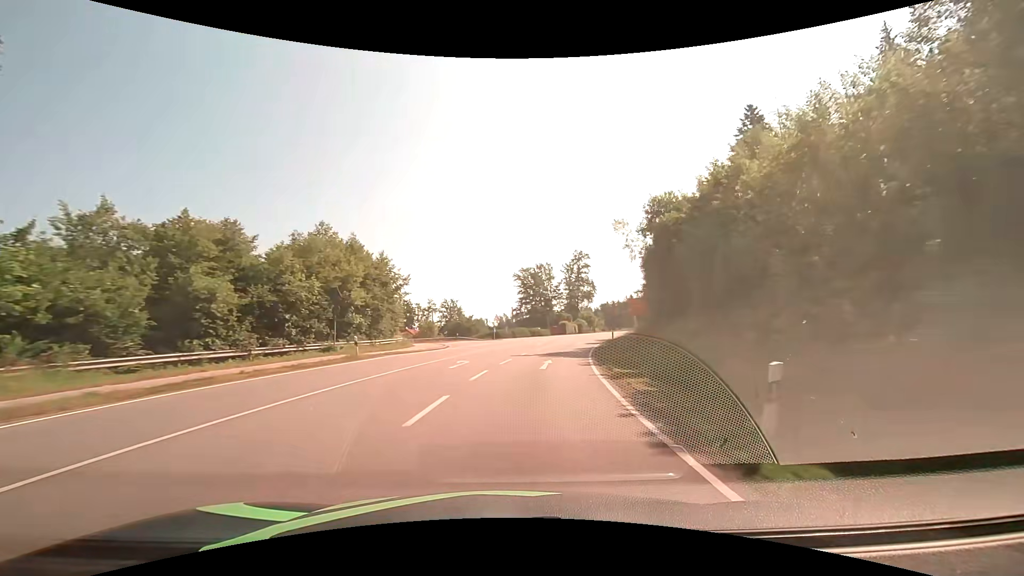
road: secondary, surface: asphalt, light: Day
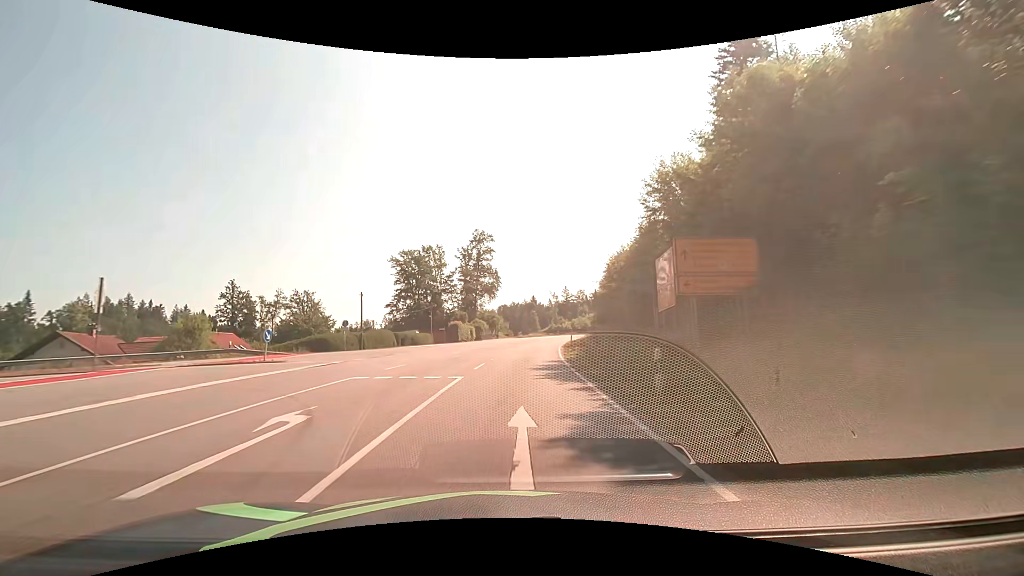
(+4.6, +36.2) m; +13°
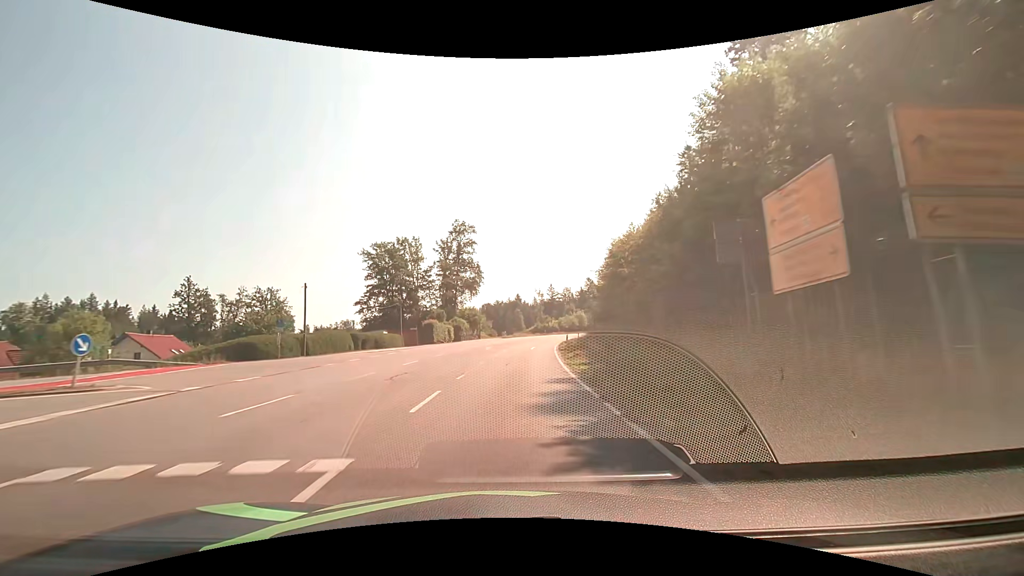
(+0.2, +9.2) m; +2°
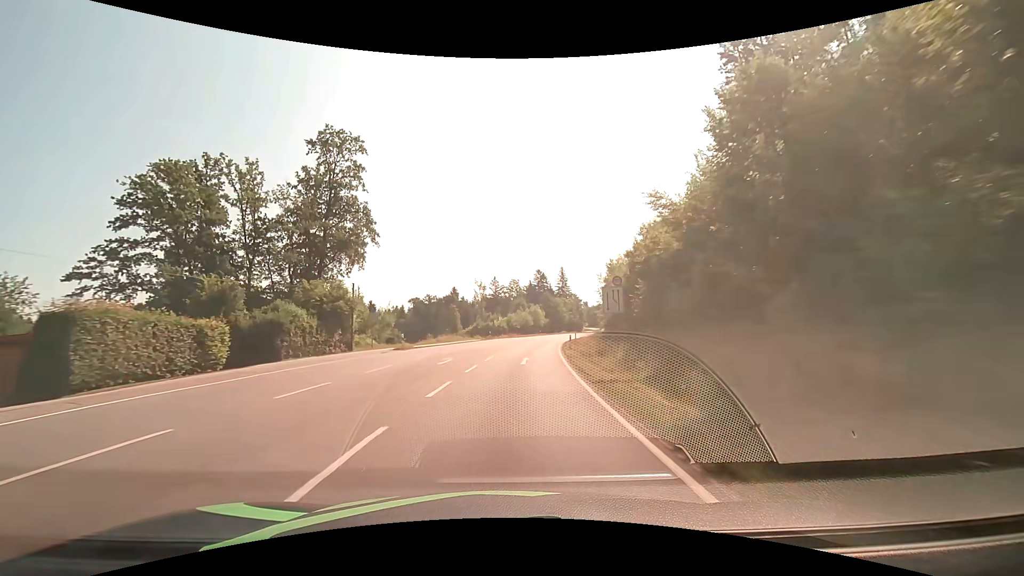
(+2.7, +46.0) m; +6°
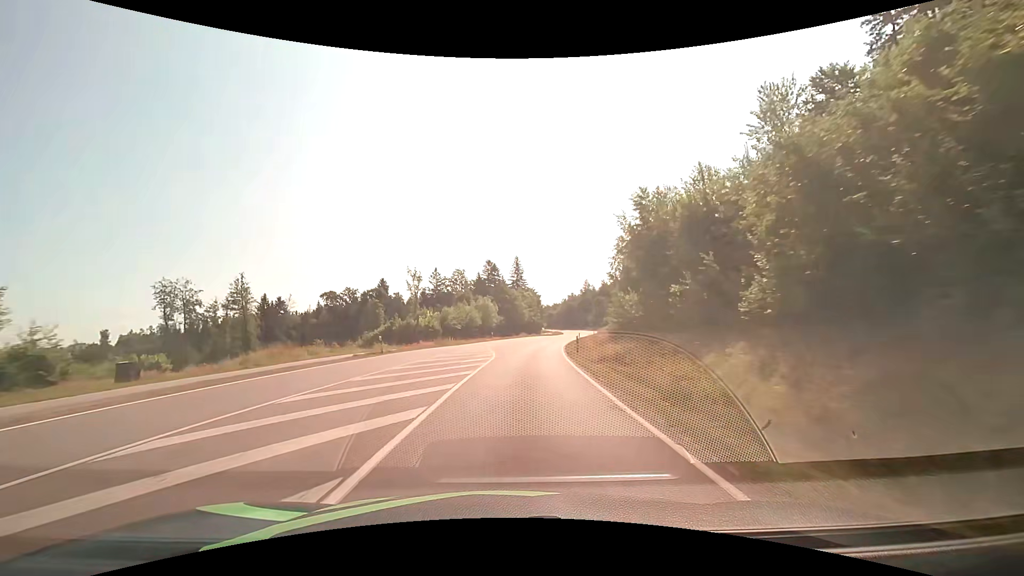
(+2.2, +39.3) m; +6°
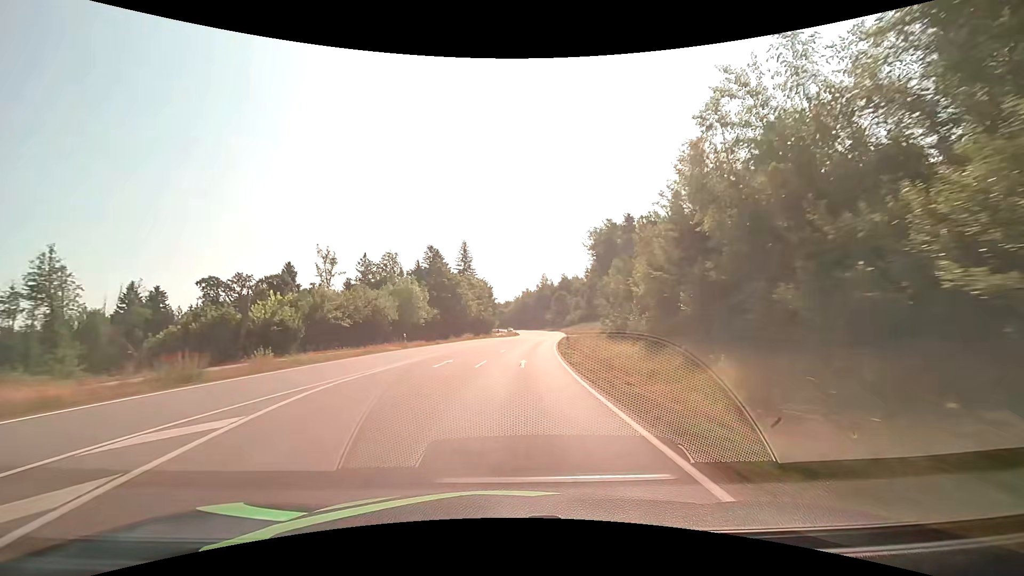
(+1.6, +32.8) m; +6°
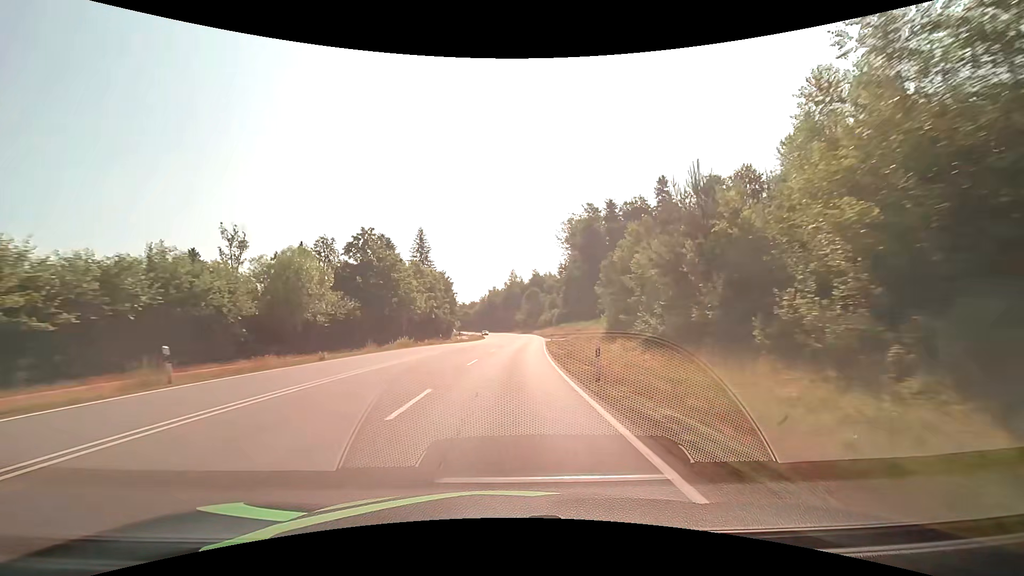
(+0.8, +23.1) m; +4°
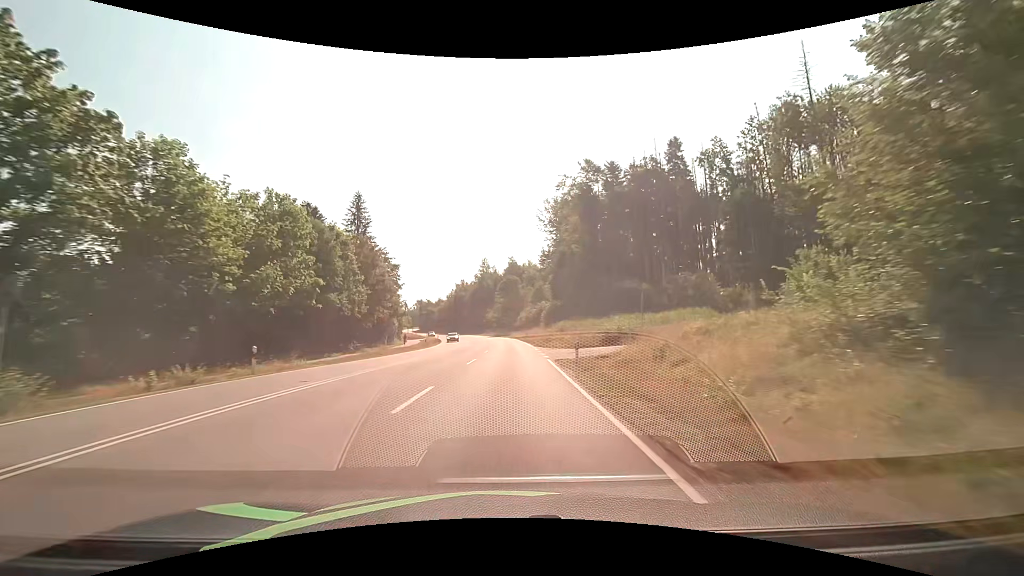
(+1.1, +35.7) m; +3°
(0, +10) (0, +20) (0, +30) (0, +40) (0, +50) (0, +60) (-1, +70) (-2, +80) (-3, +90) (-4, +100) m
